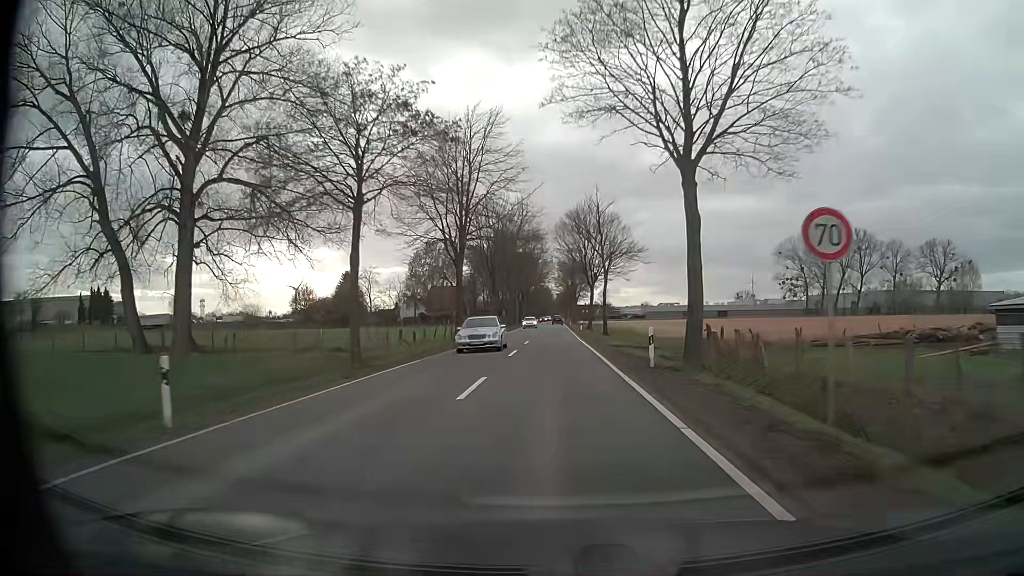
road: tertiary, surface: asphalt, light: Day
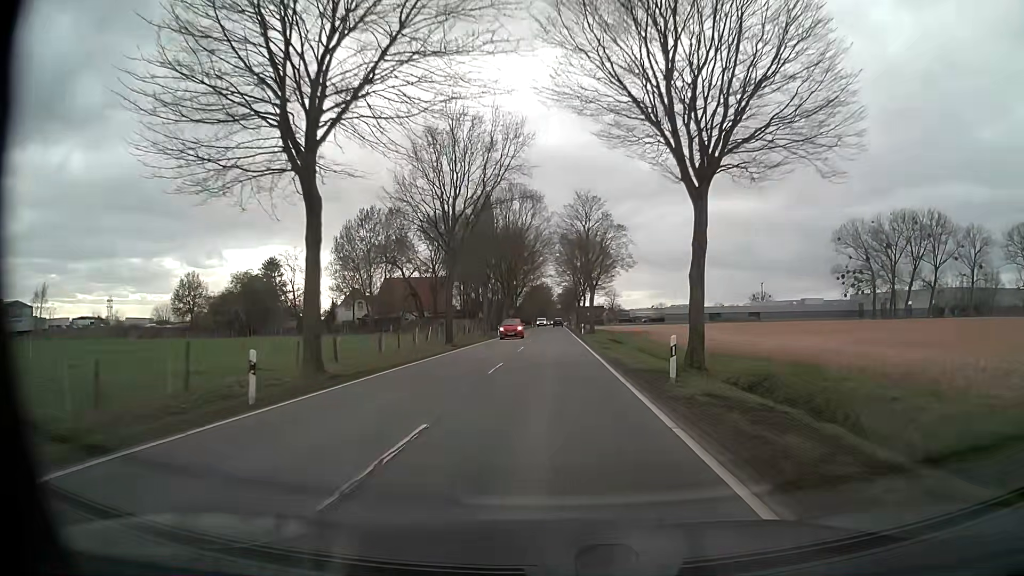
(-0.2, +54.4) m; 0°
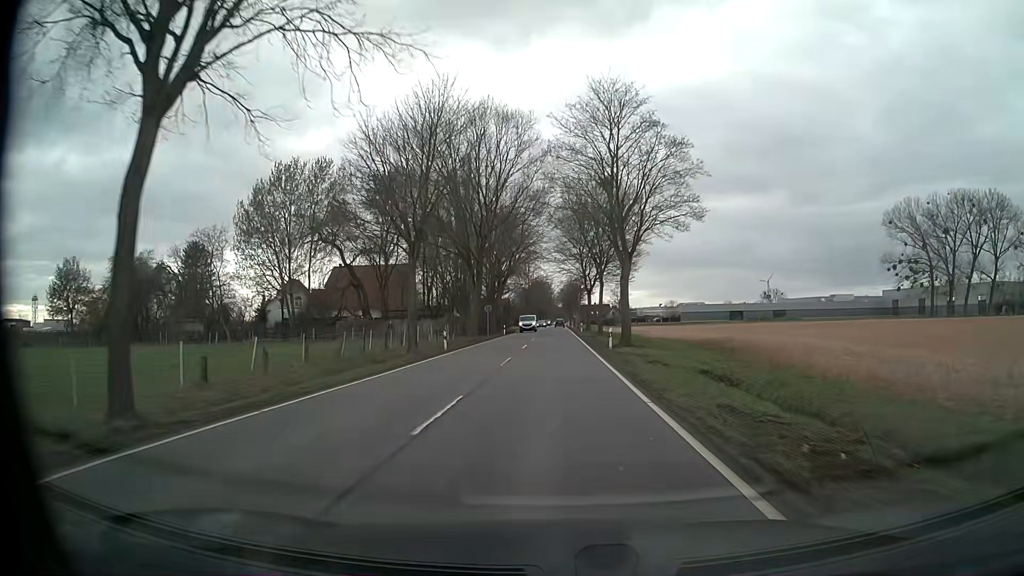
(-0.1, +33.0) m; 0°
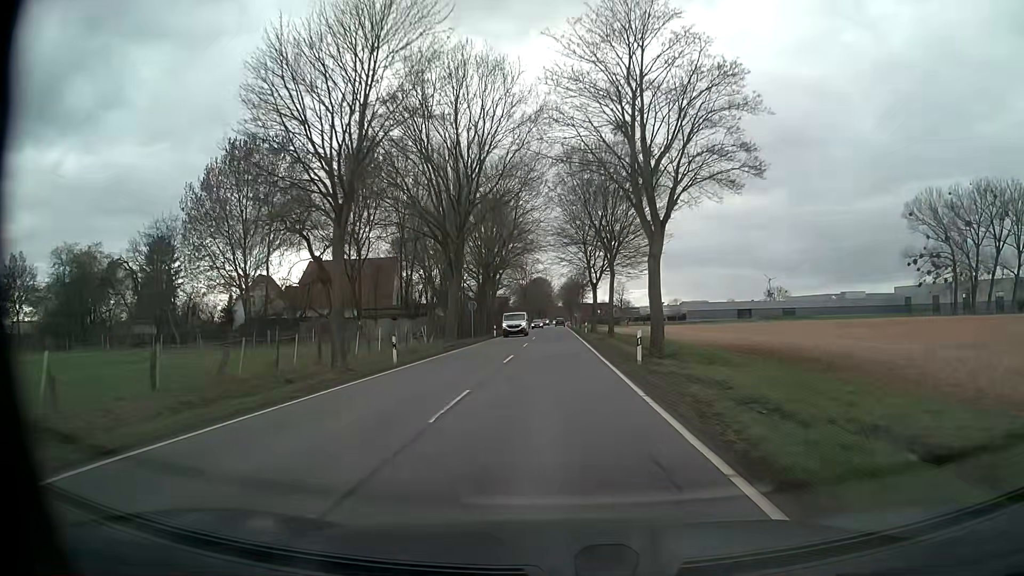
(0.0, +11.1) m; 0°
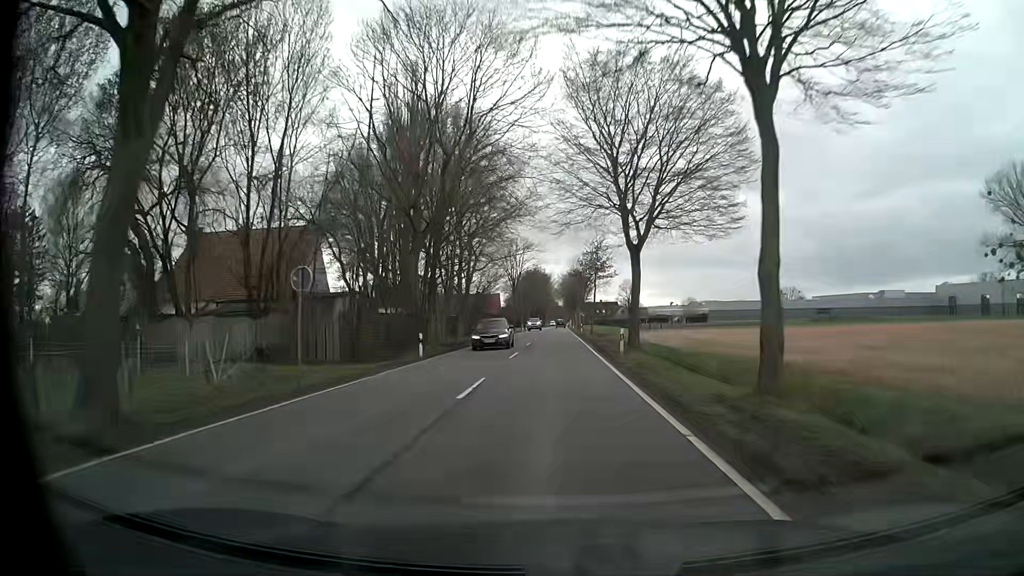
(-0.1, +33.7) m; 0°
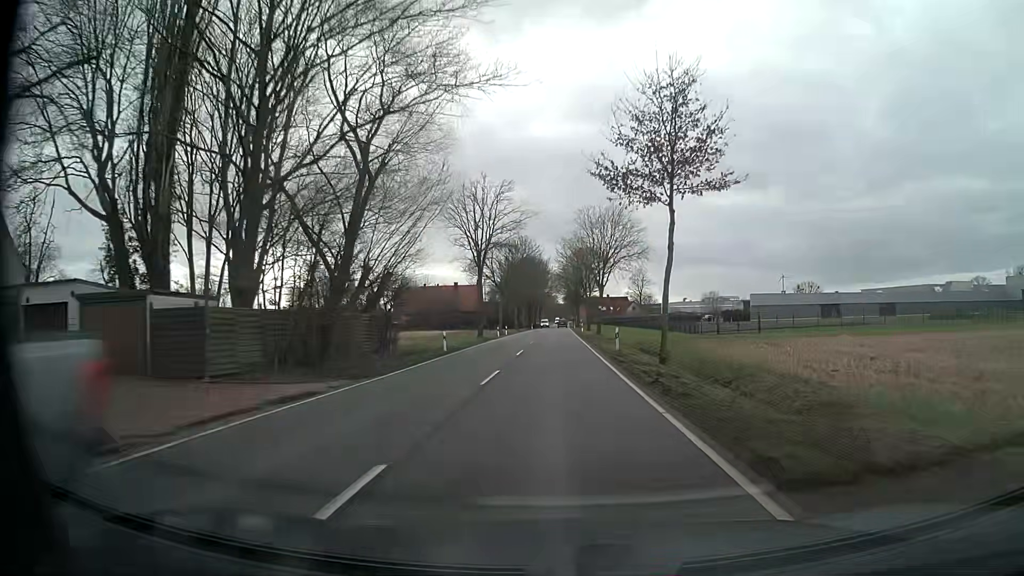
(0.0, +45.5) m; 0°
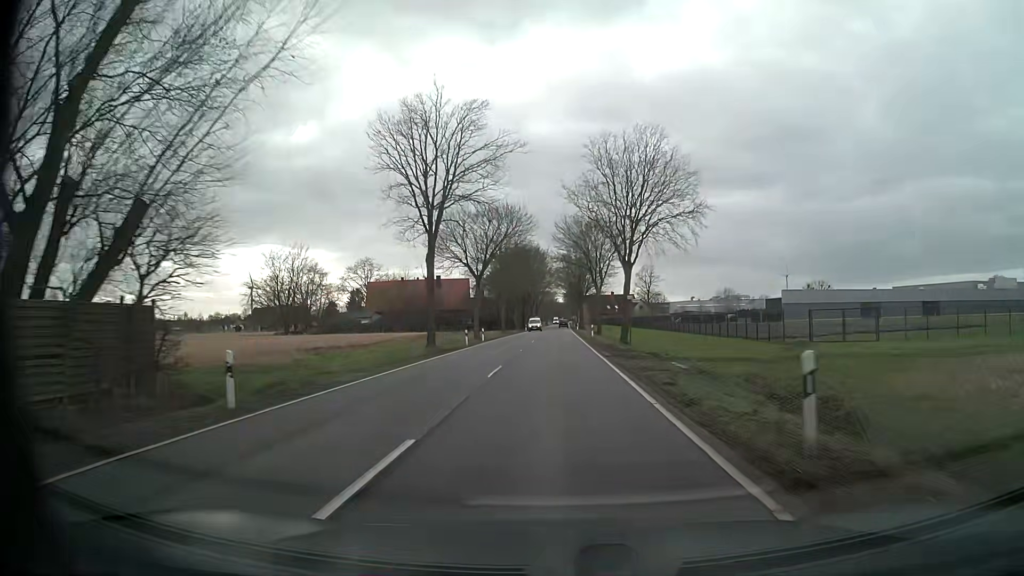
(0.0, +22.8) m; 0°
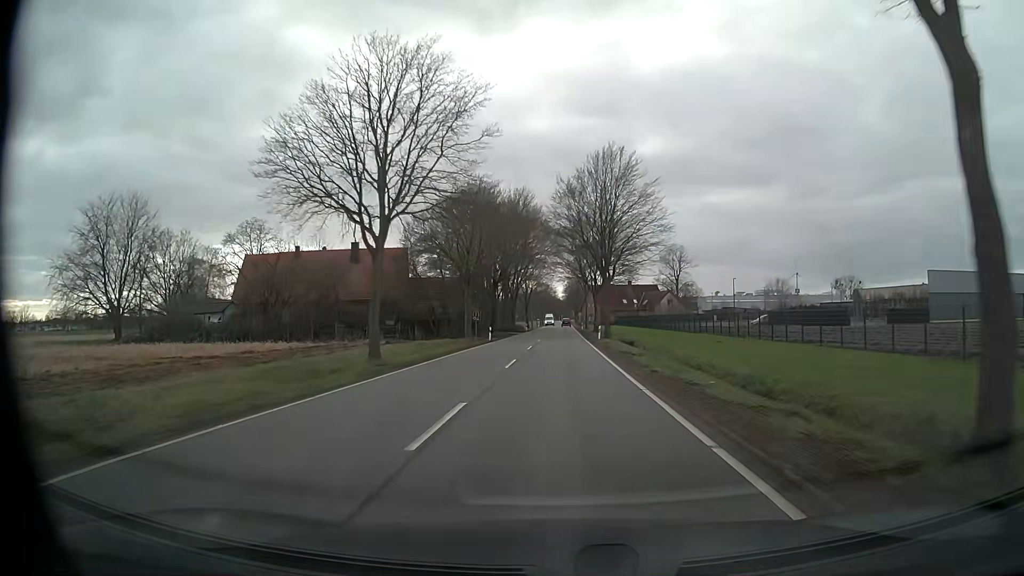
(-0.2, +56.8) m; 0°
(0, +10) (0, +20) (0, +30) (0, +40) (0, +50) (+1, +60) (+1, +70) (+1, +80) (+1, +90) (+1, +100) m
